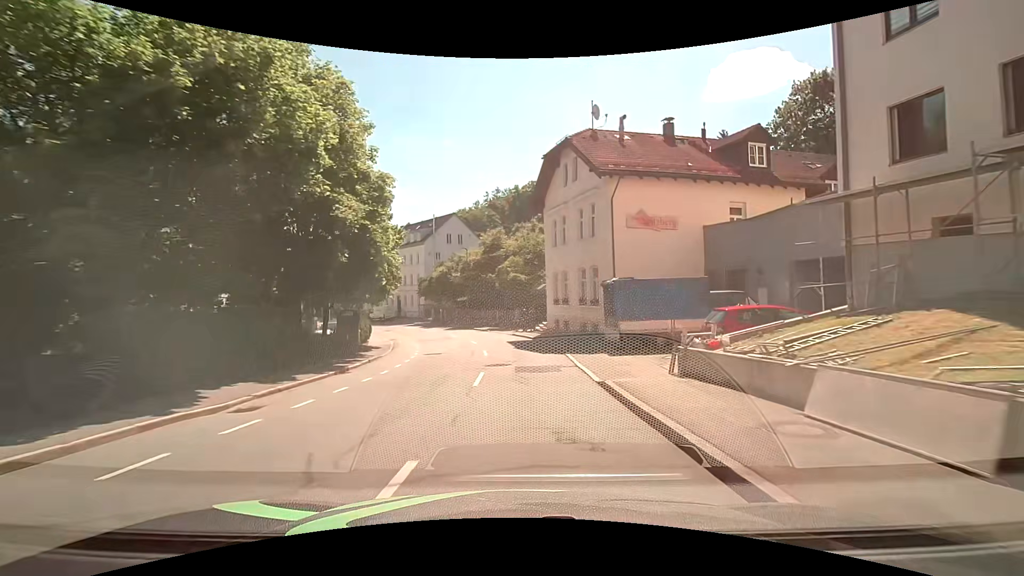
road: tertiary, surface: asphalt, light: Day
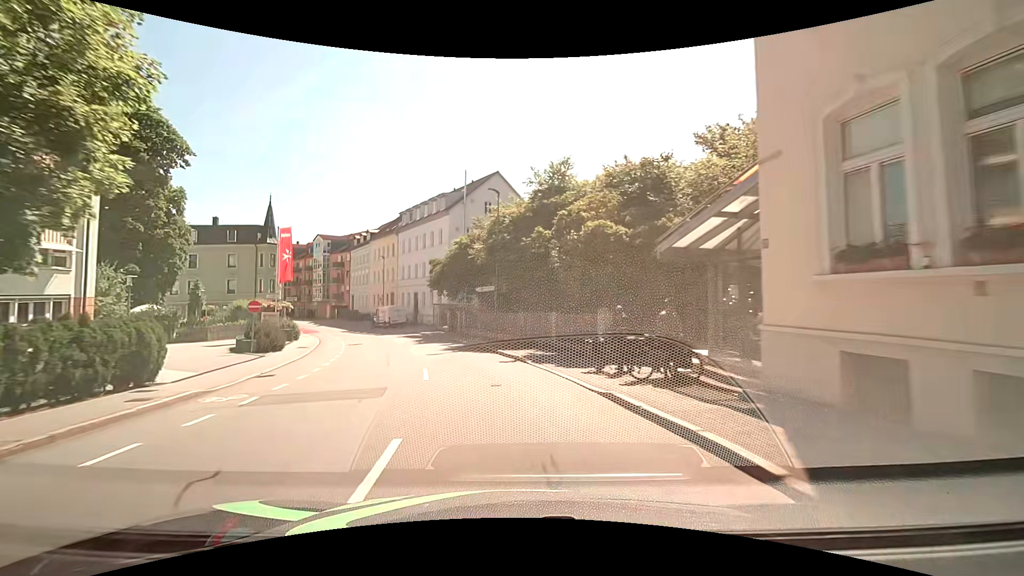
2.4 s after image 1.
(-0.7, +26.0) m; -7°
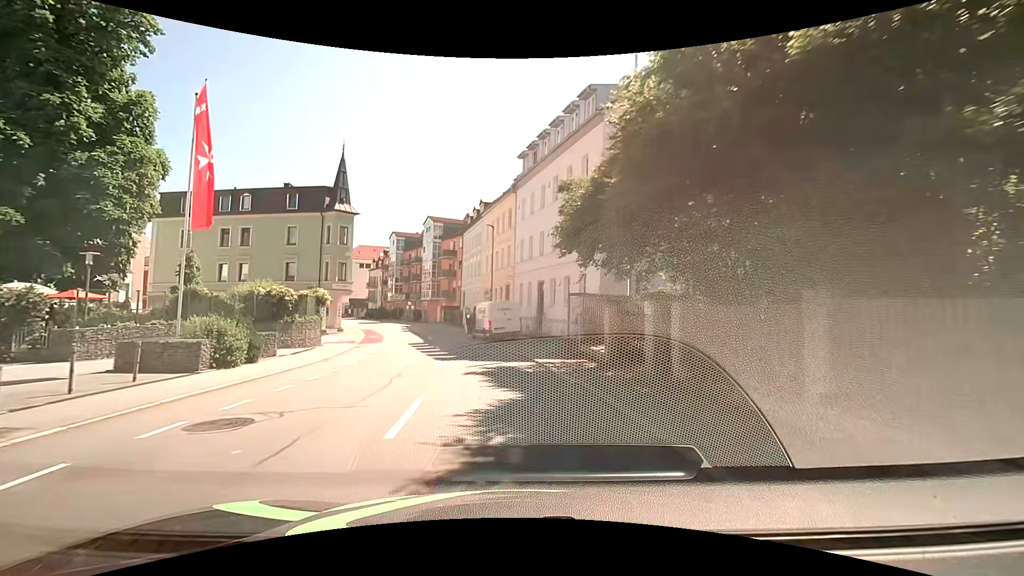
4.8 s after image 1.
(-3.3, +24.1) m; -15°
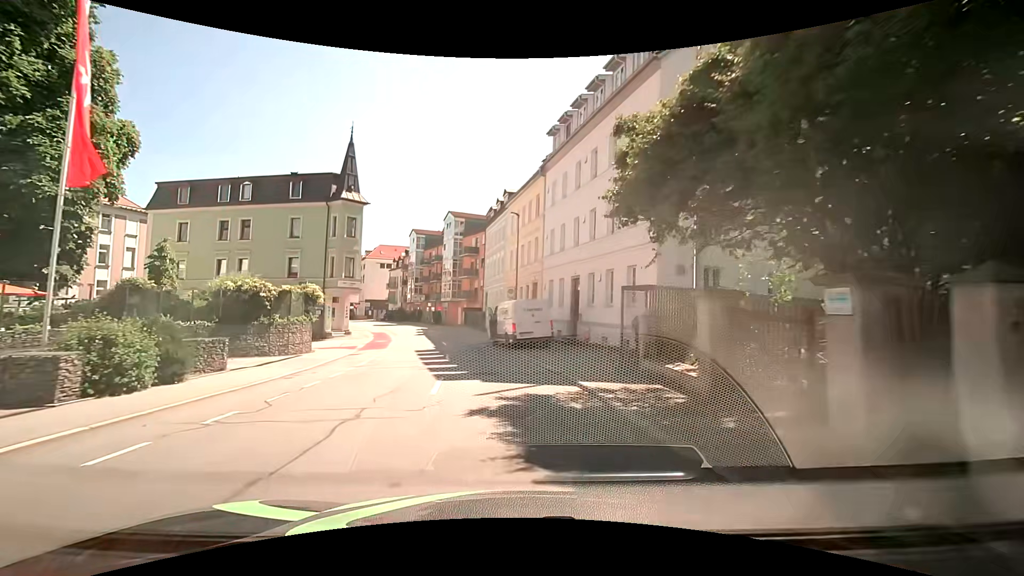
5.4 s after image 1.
(-0.2, +5.2) m; -3°
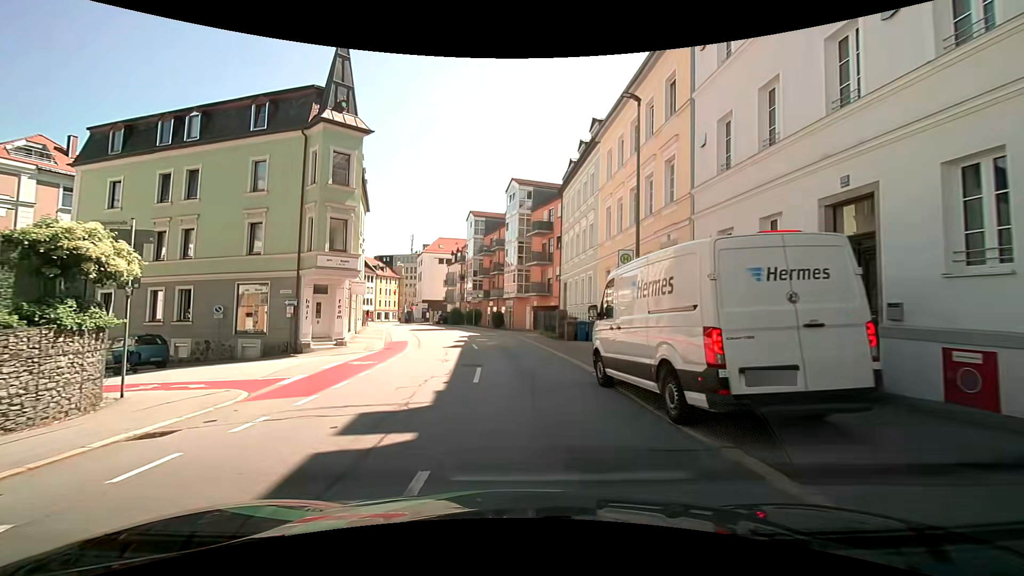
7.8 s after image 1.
(-1.3, +16.7) m; -8°
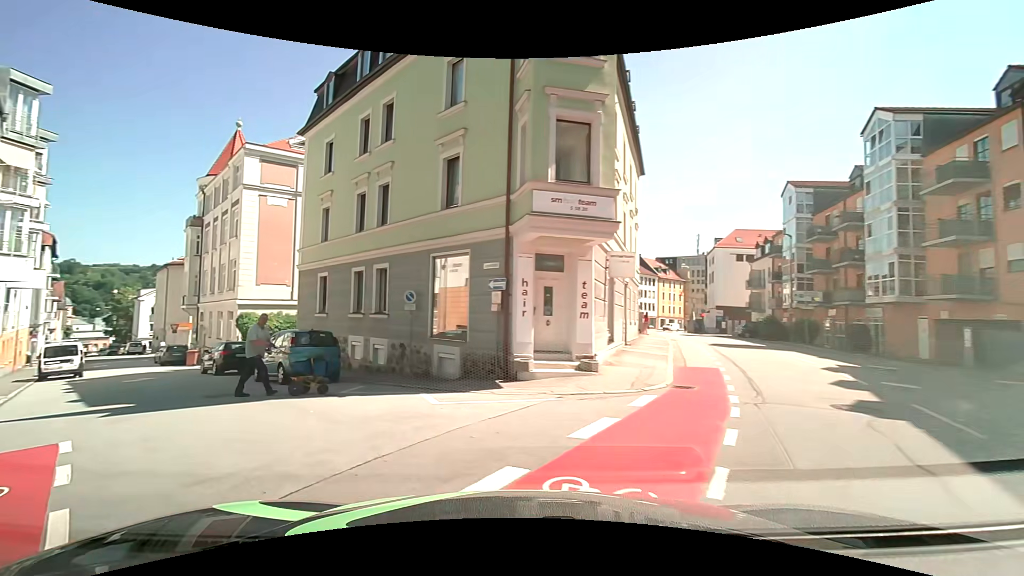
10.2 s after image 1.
(-2.4, +12.7) m; -32°
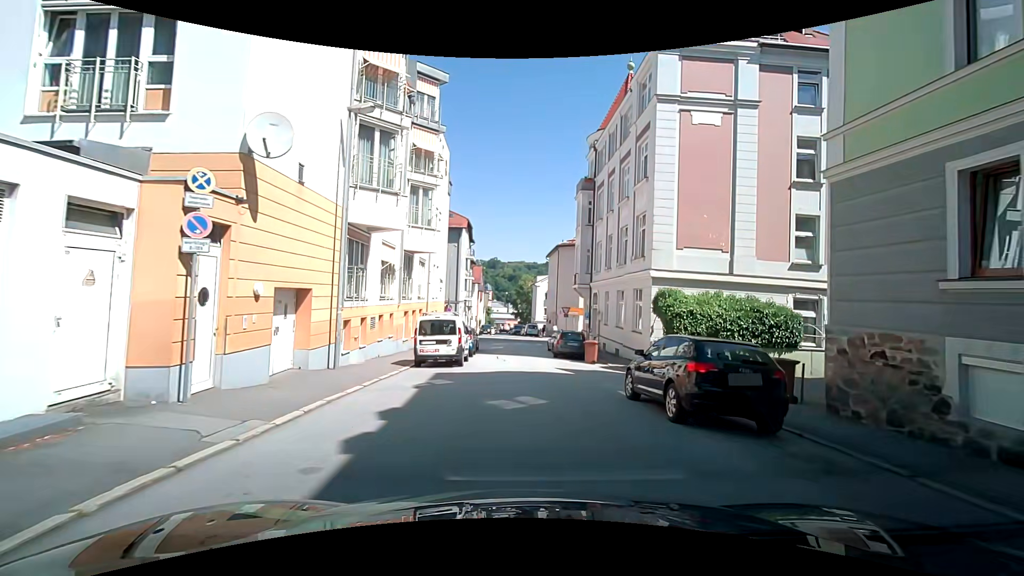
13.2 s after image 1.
(-8.3, +13.8) m; -40°
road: residential
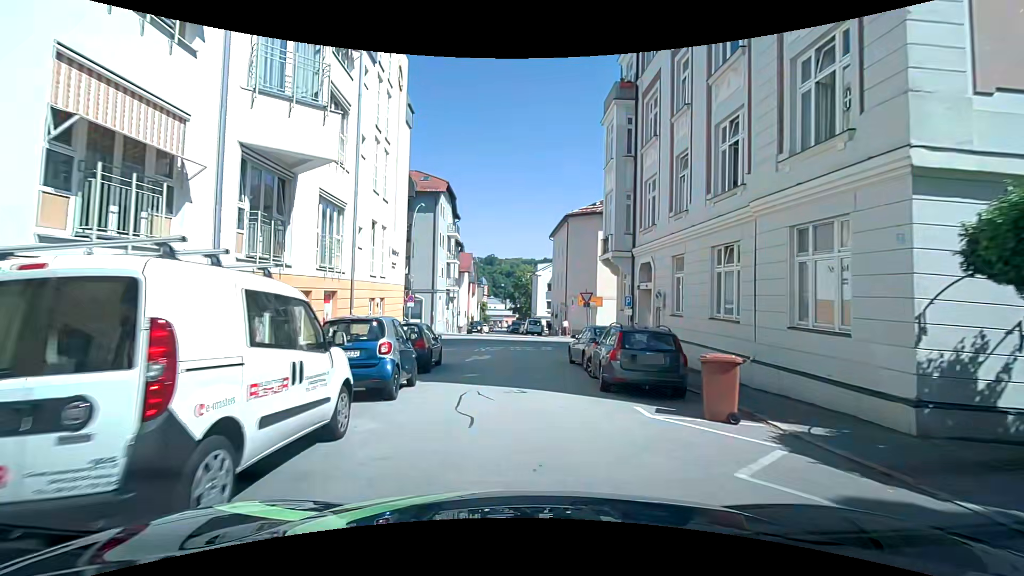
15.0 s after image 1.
(+0.1, +15.0) m; +1°
(0, +10) (0, +20) (-1, +30) (-1, +40) (-2, +50) (-2, +60) (-3, +70) (-3, +80) (-4, +90) (-4, +100) m
